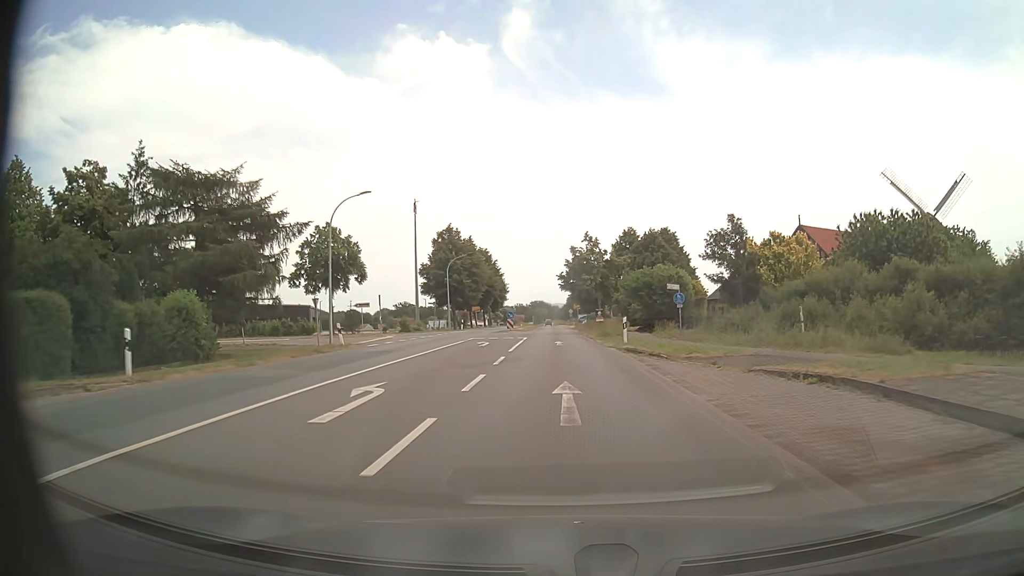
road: secondary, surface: asphalt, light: Day
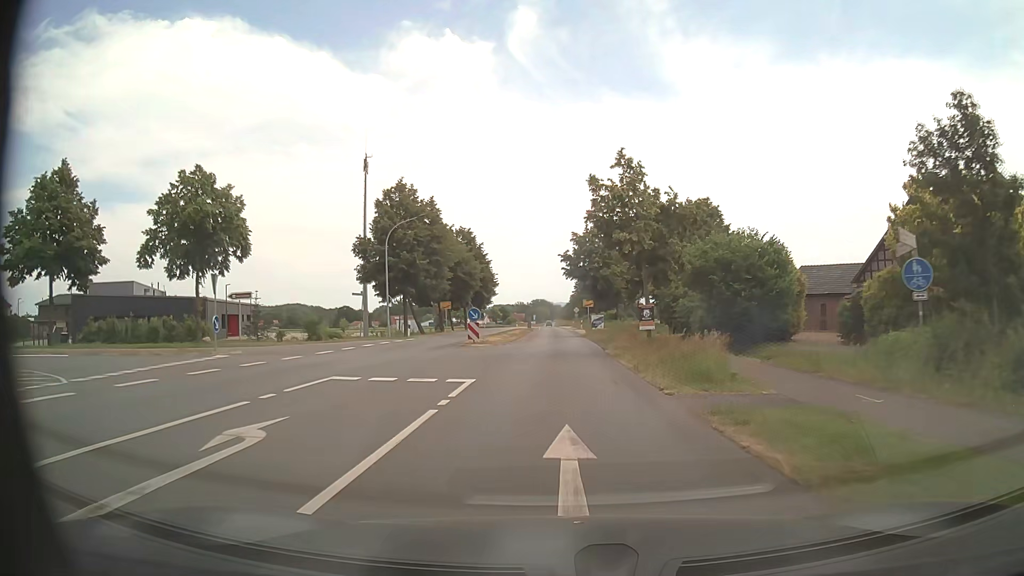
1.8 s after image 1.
(0.0, +24.8) m; 0°
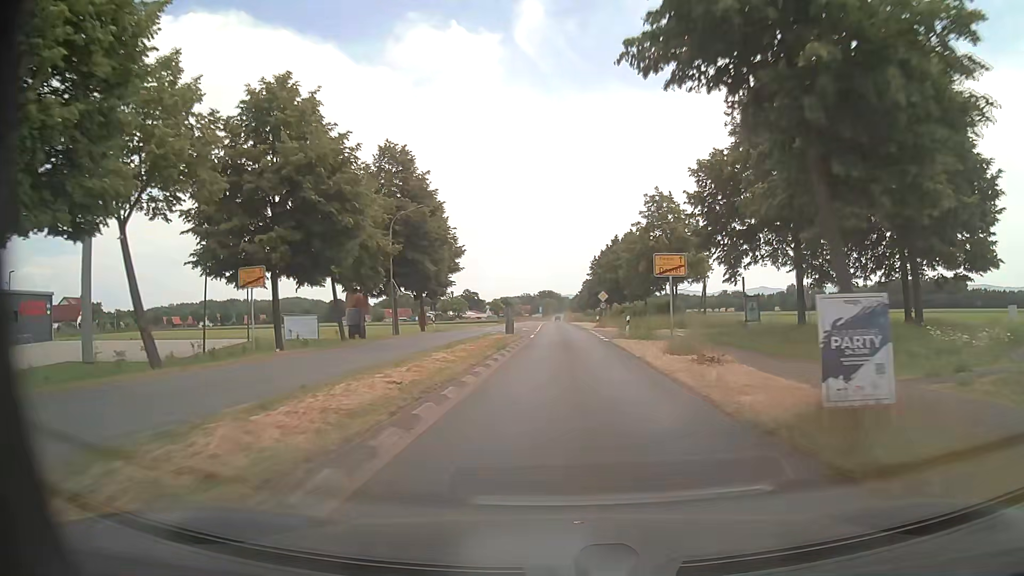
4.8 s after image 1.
(-0.3, +41.4) m; -1°
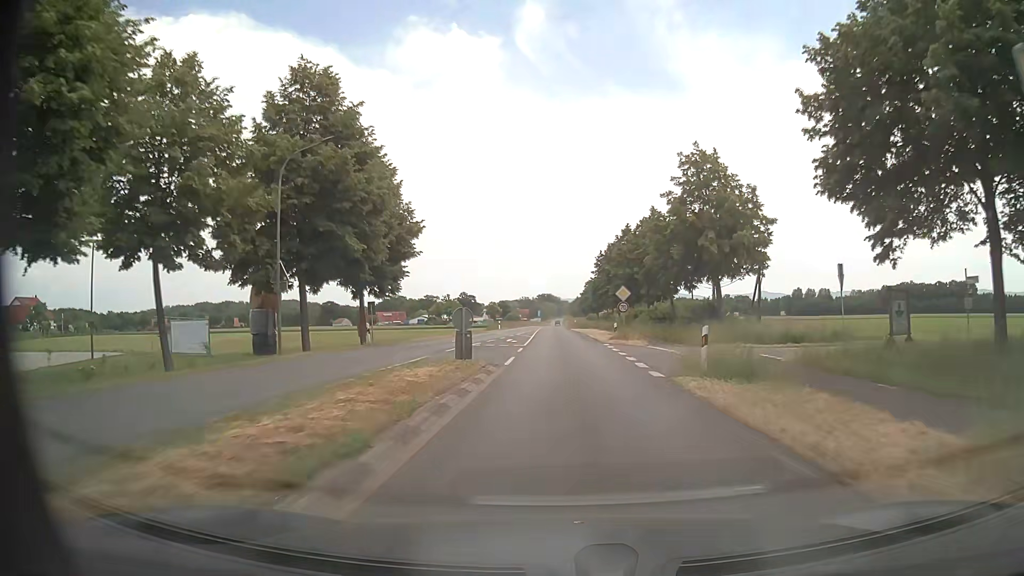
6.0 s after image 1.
(0.0, +16.8) m; 0°
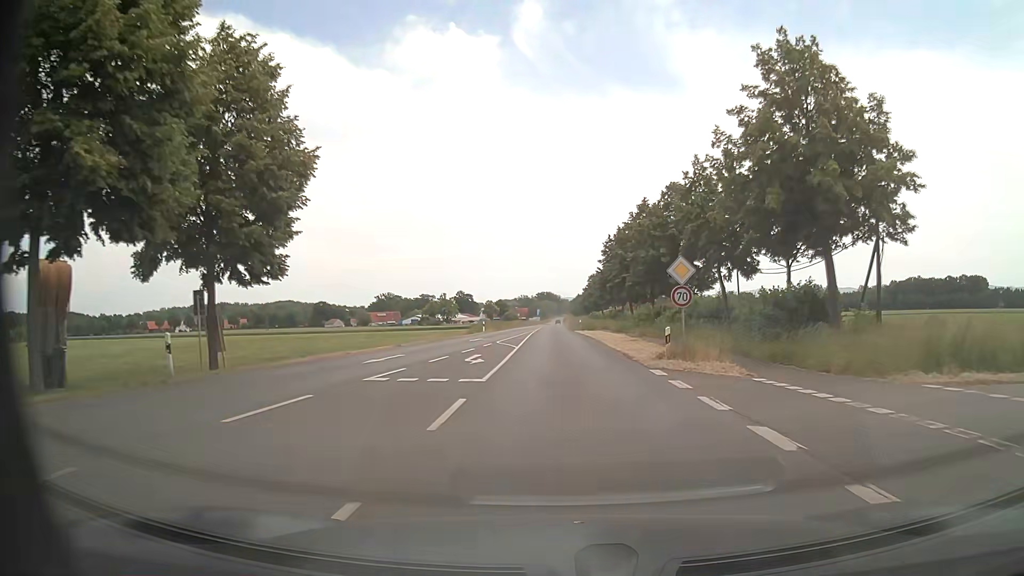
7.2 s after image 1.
(+0.2, +17.4) m; 0°
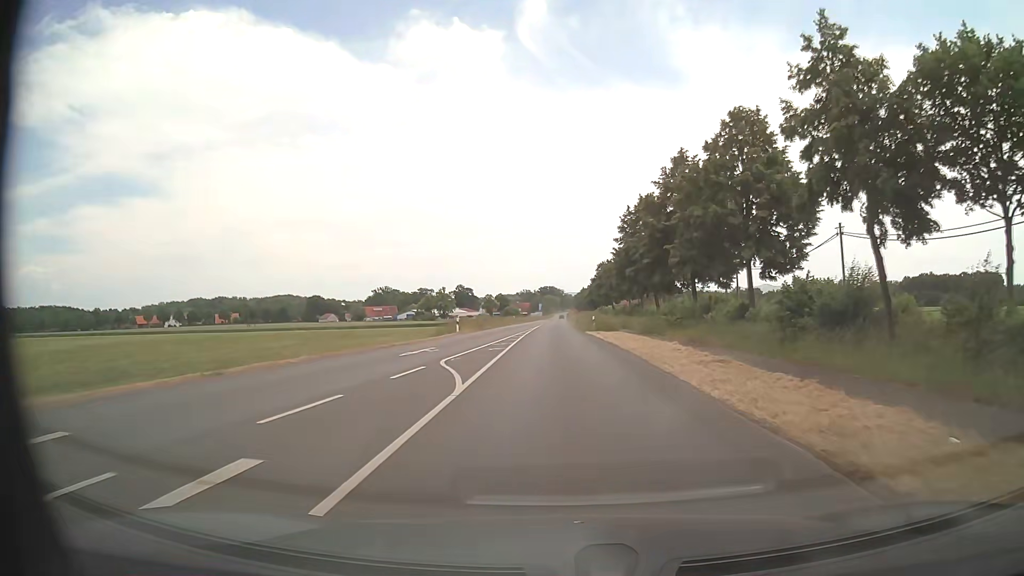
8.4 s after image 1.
(0.0, +18.8) m; 0°
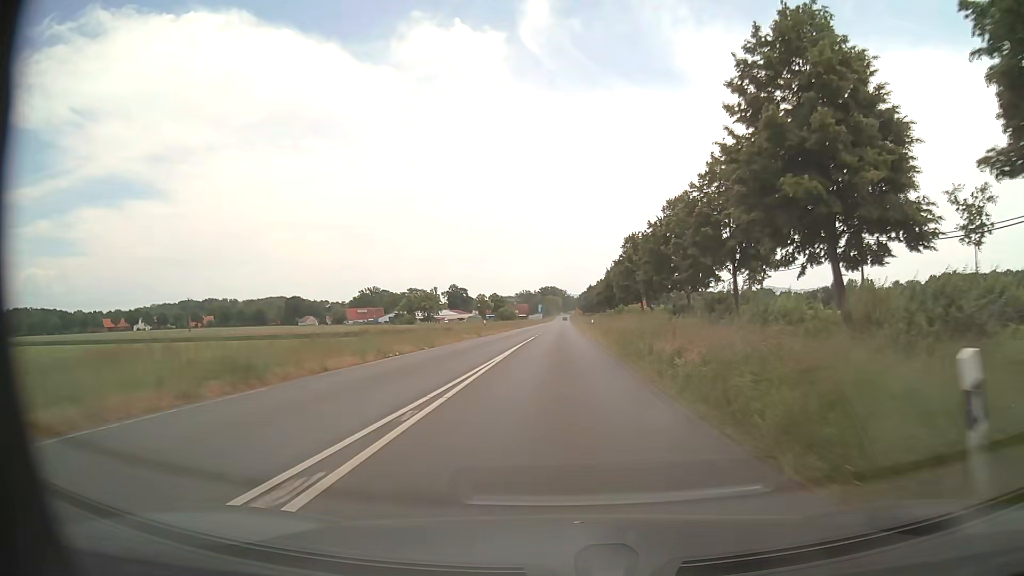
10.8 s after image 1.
(-0.3, +41.6) m; -1°
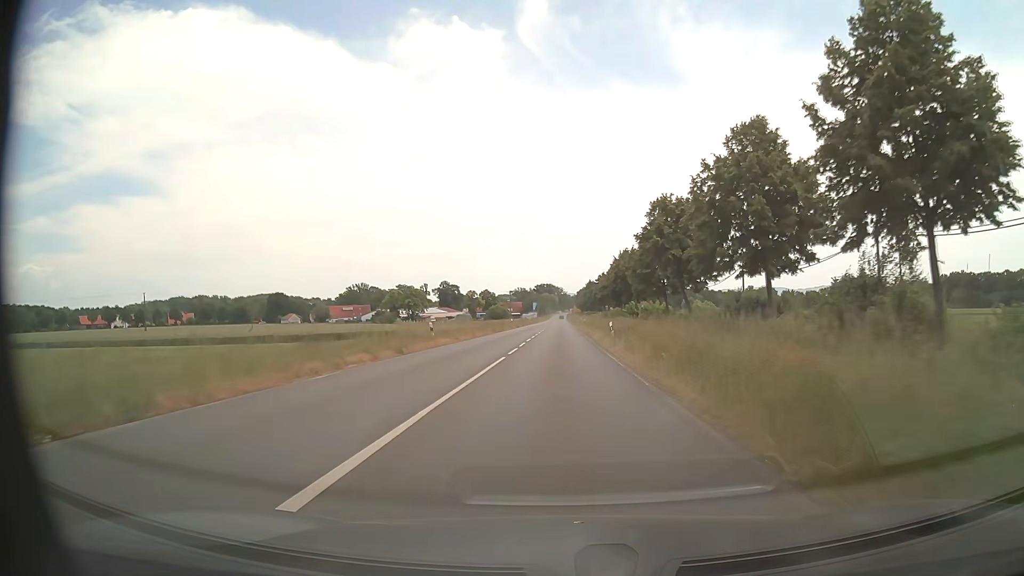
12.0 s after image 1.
(+0.1, +21.9) m; +1°
(0, +10) (0, +20) (0, +30) (0, +40) (0, +50) (0, +60) (0, +70) (0, +80) (0, +90) (0, +100) m
